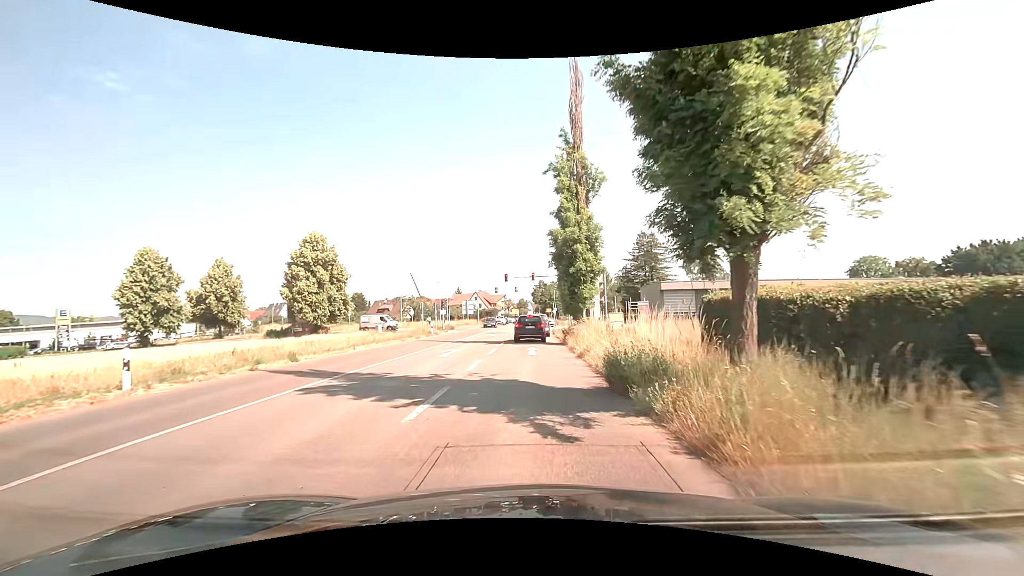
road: secondary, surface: asphalt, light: Day
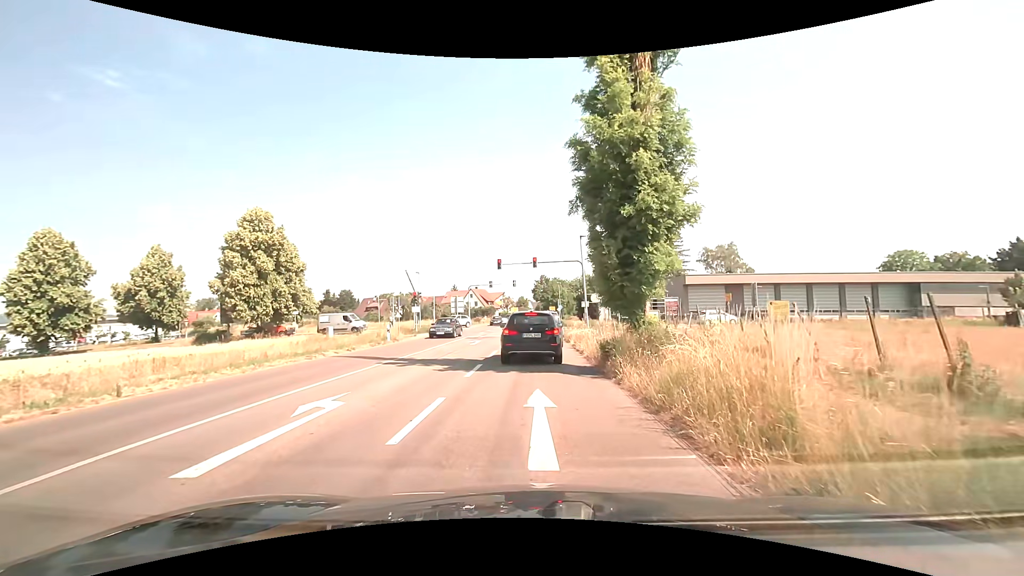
(0.0, +13.0) m; 0°
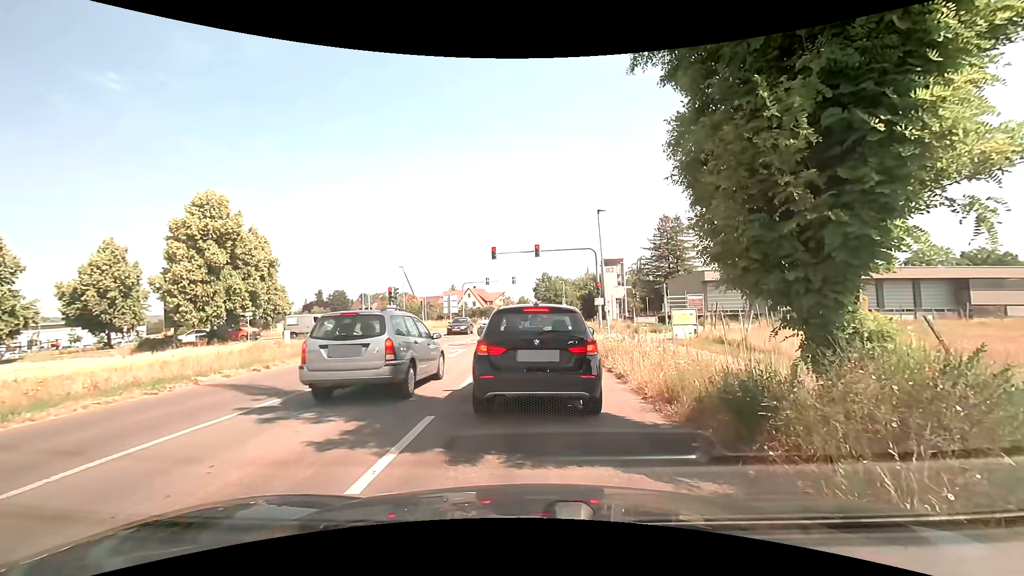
(-0.1, +7.2) m; +1°
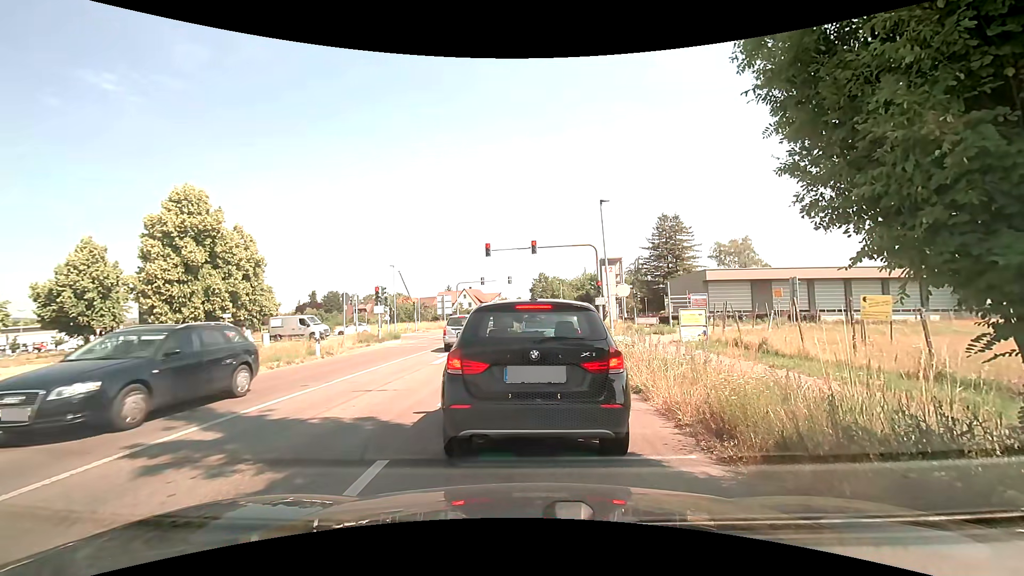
(0.0, +2.0) m; 0°
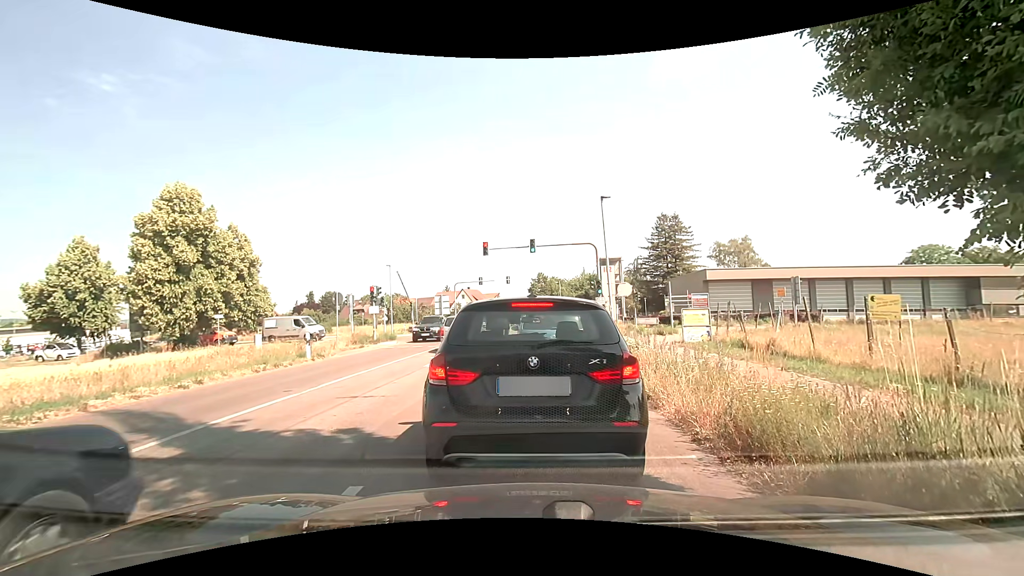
(0.0, +0.7) m; 0°
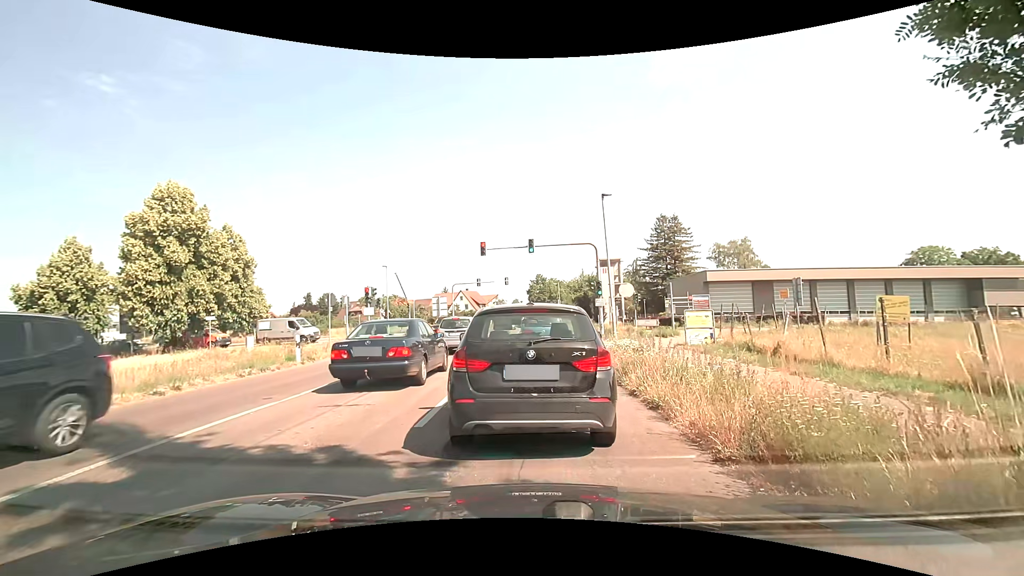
(0.0, +0.8) m; 0°
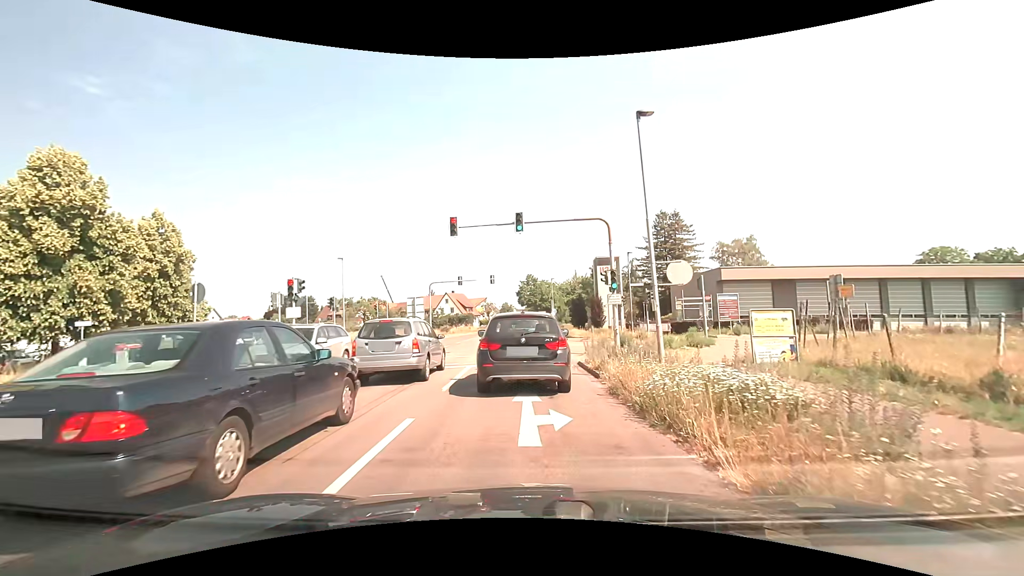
(0.0, +8.9) m; 0°
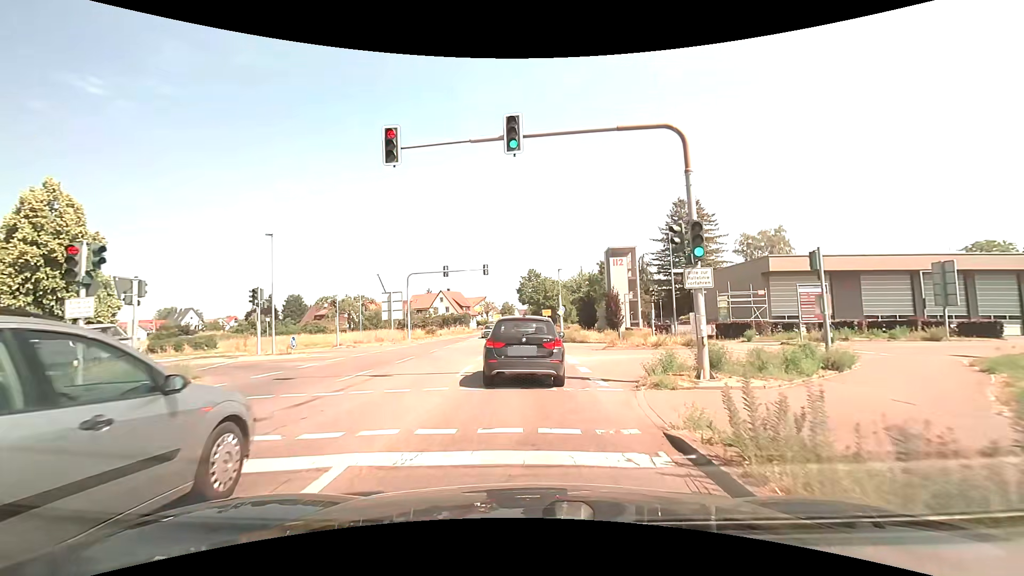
(0.0, +10.7) m; 0°
